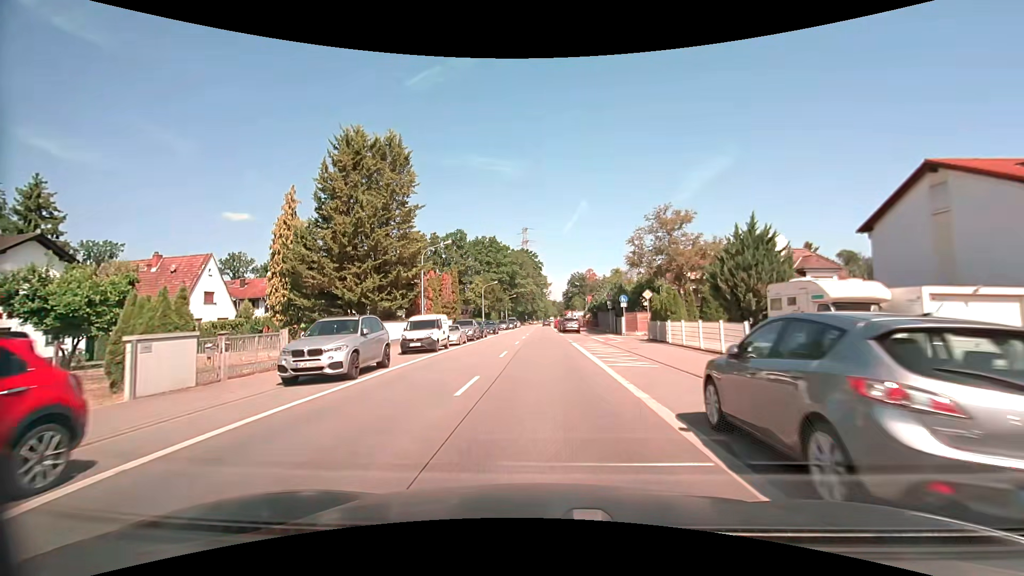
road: primary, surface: asphalt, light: Day
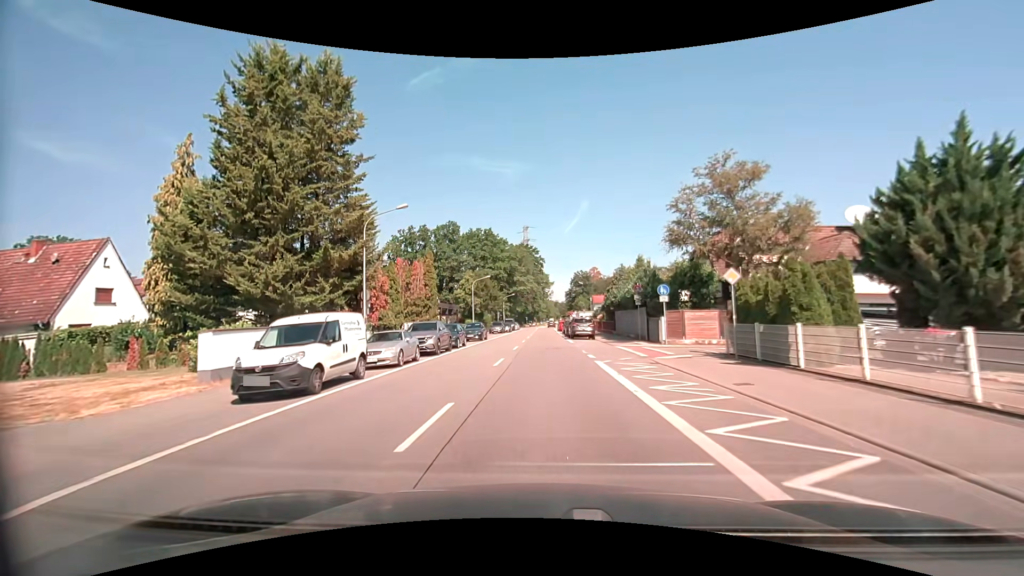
(-0.1, +12.9) m; 0°
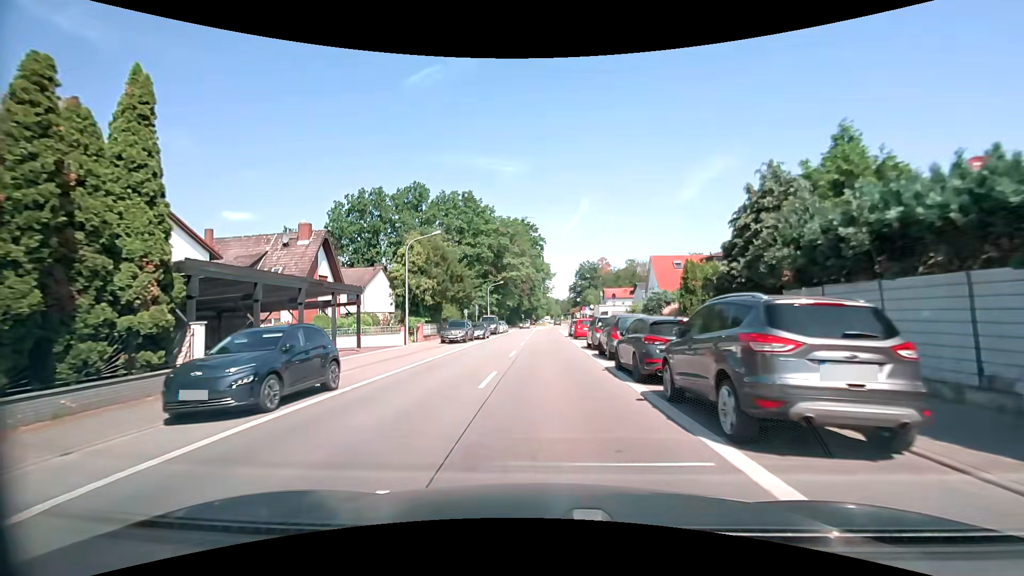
(-0.1, +32.1) m; 0°
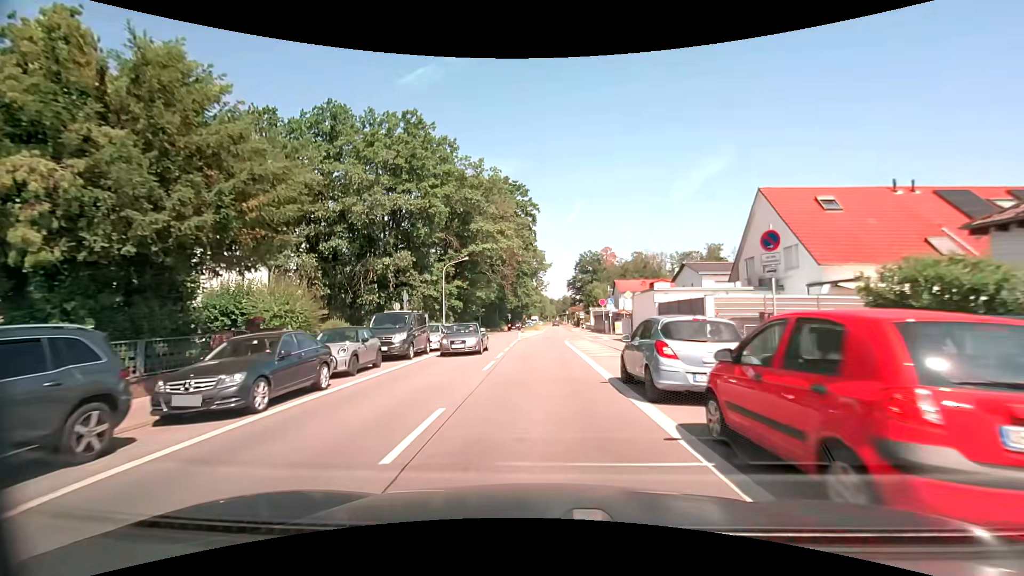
(+0.2, +32.1) m; +1°
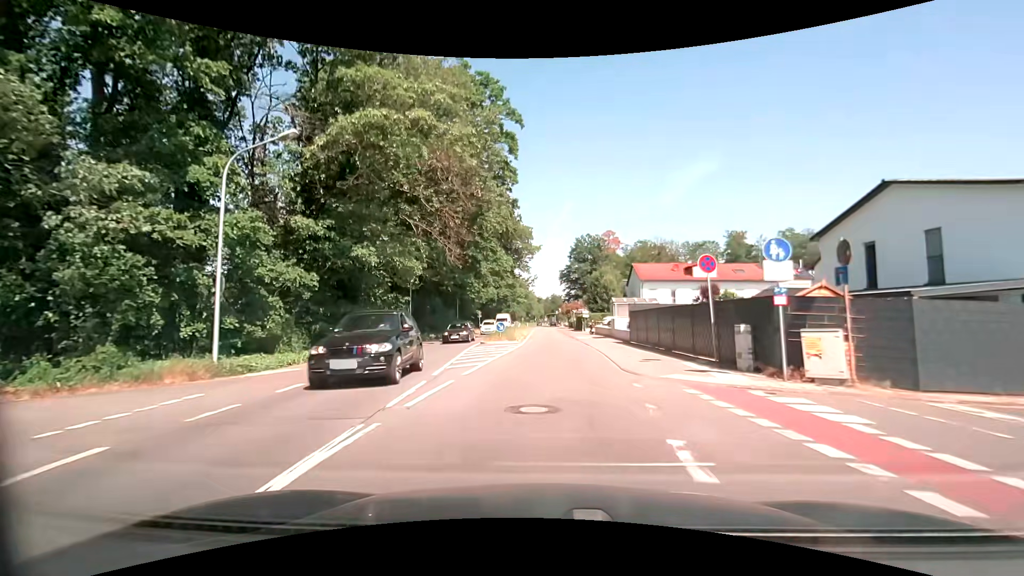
(+0.1, +32.9) m; +1°
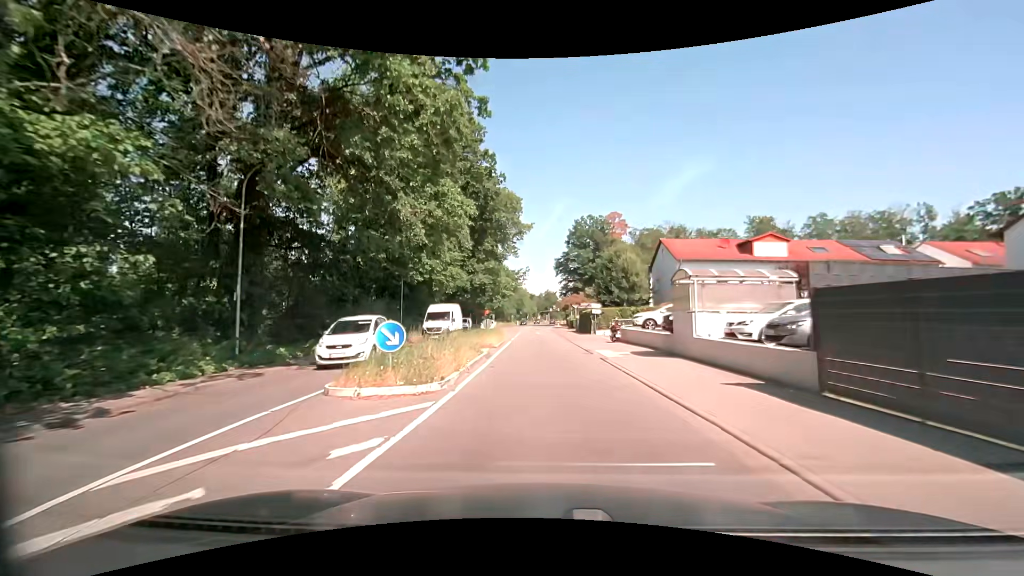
(+0.1, +21.6) m; 0°
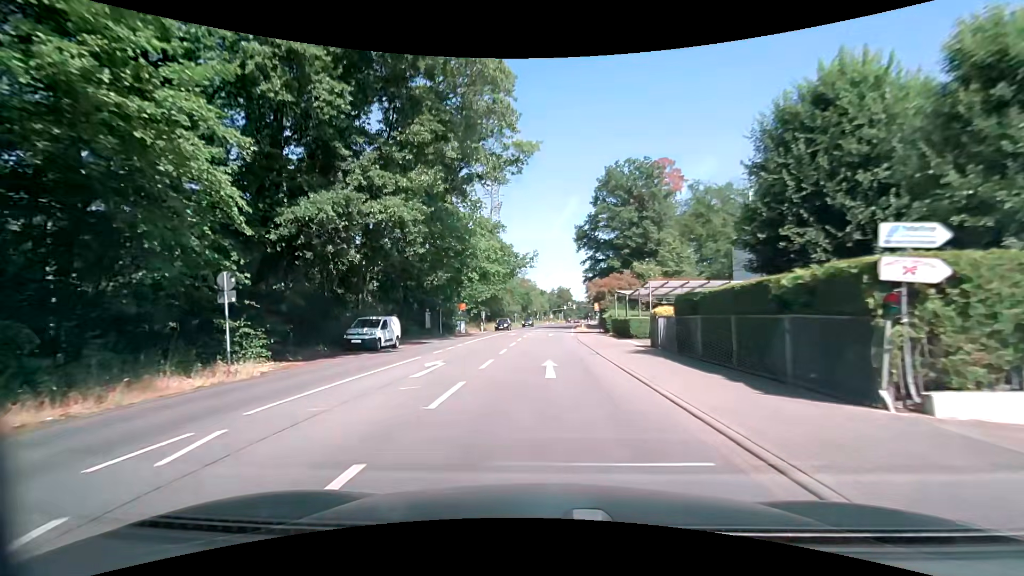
(-0.2, +37.4) m; -1°
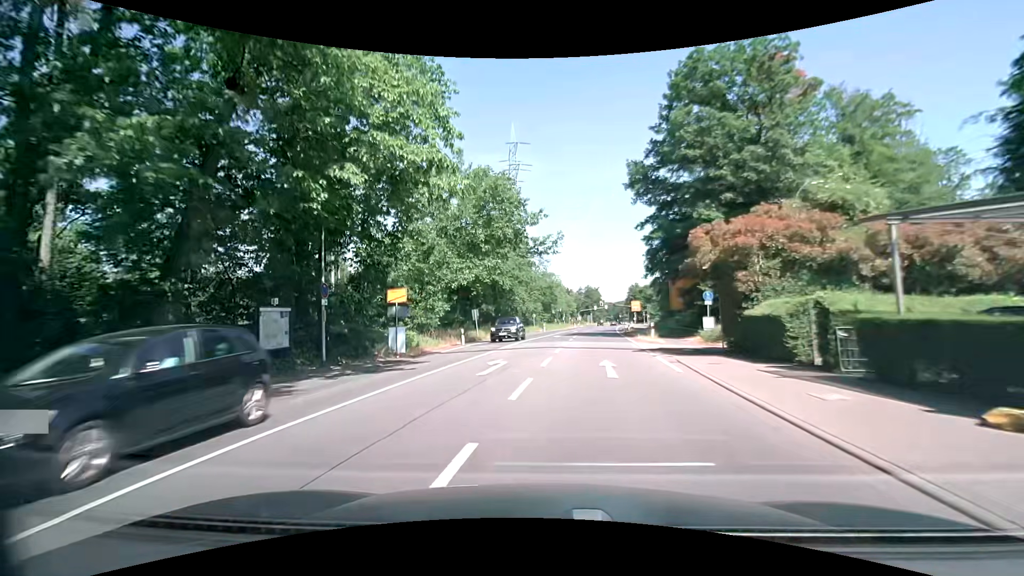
(-0.4, +29.1) m; -3°
(0, +10) (0, +20) (0, +30) (+1, +40) (+2, +50) (+3, +60) (+4, +70) (+6, +80) (+7, +90) (+8, +99) m
